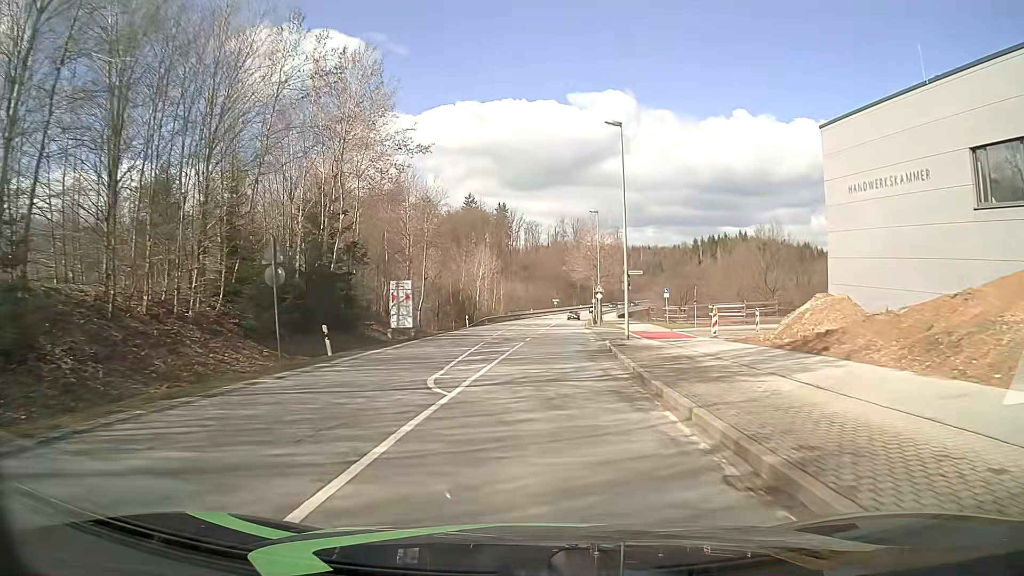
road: secondary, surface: asphalt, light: Day
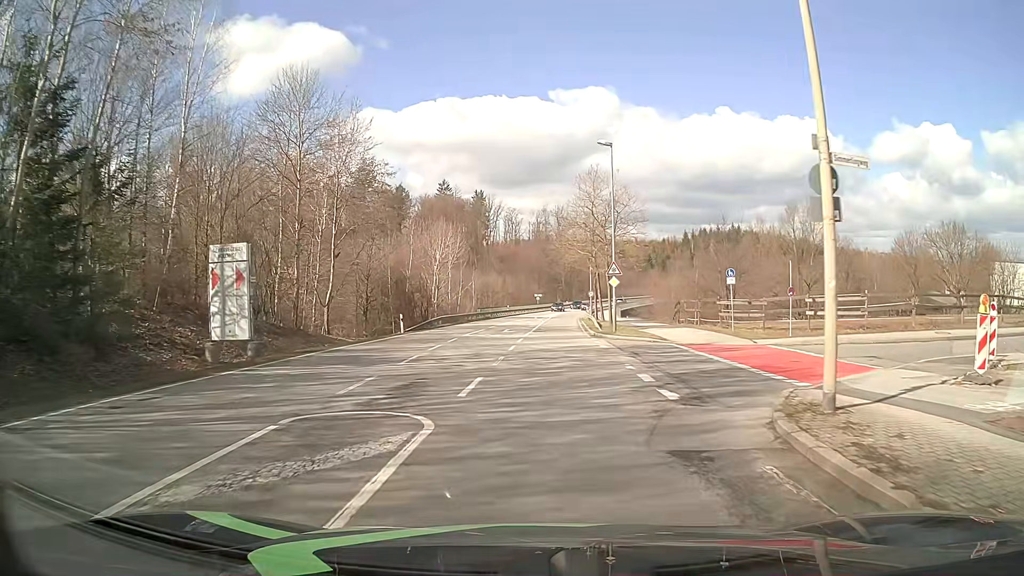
(+0.4, +22.7) m; +2°
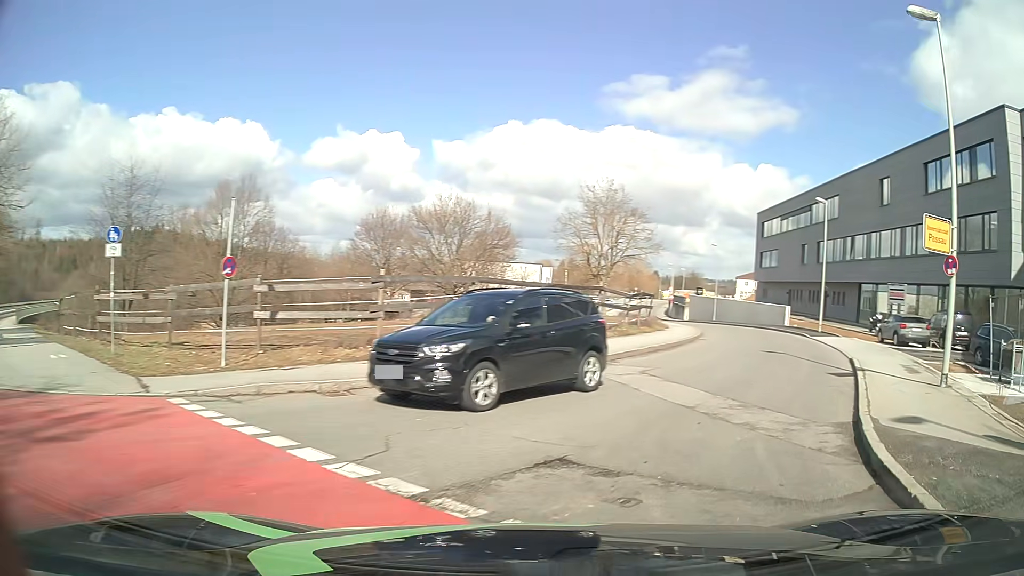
(+4.3, +15.8) m; +50°
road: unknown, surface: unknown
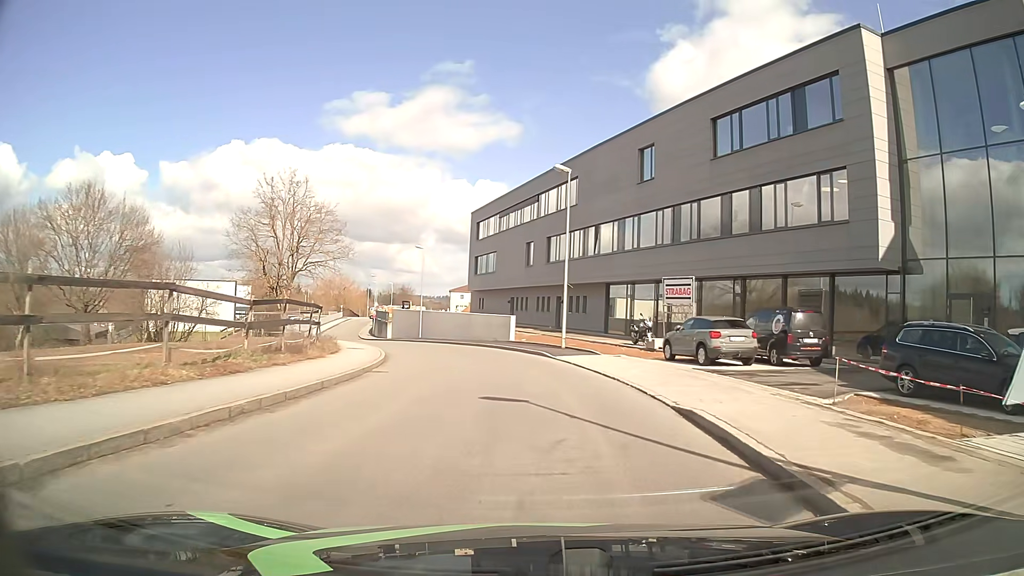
(+3.4, +11.7) m; +25°
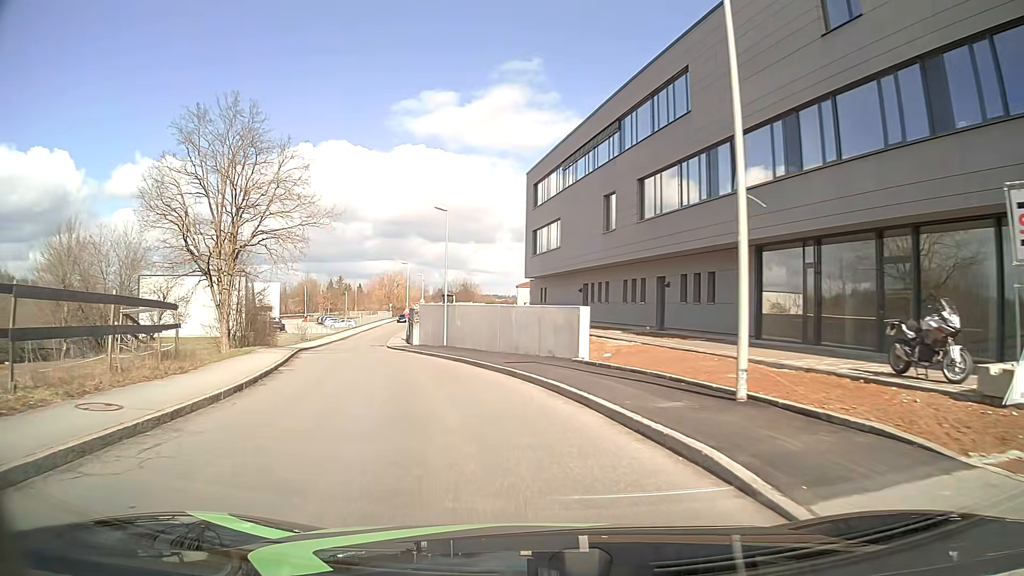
(-0.7, +20.8) m; -8°
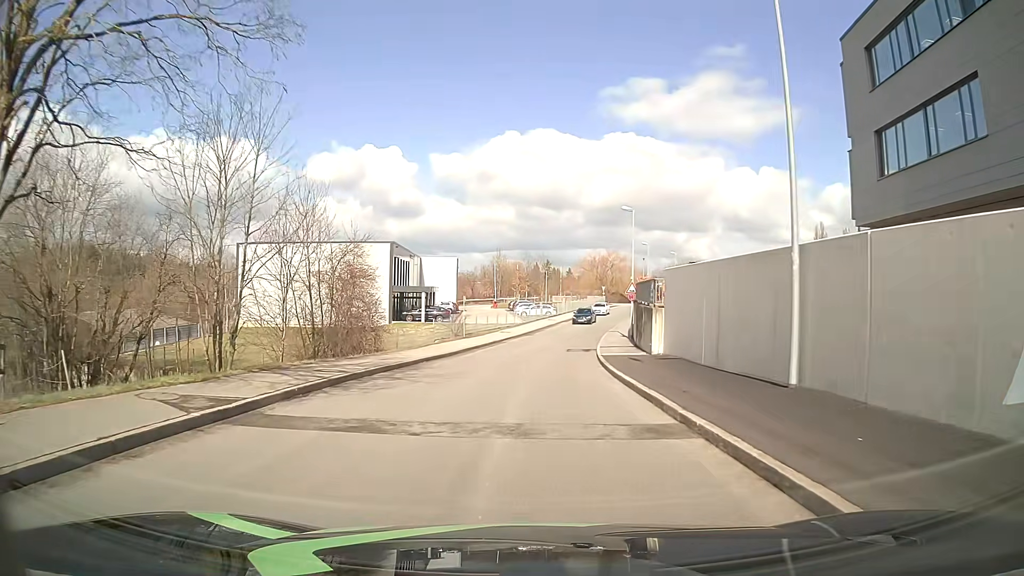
(-5.2, +27.1) m; -18°
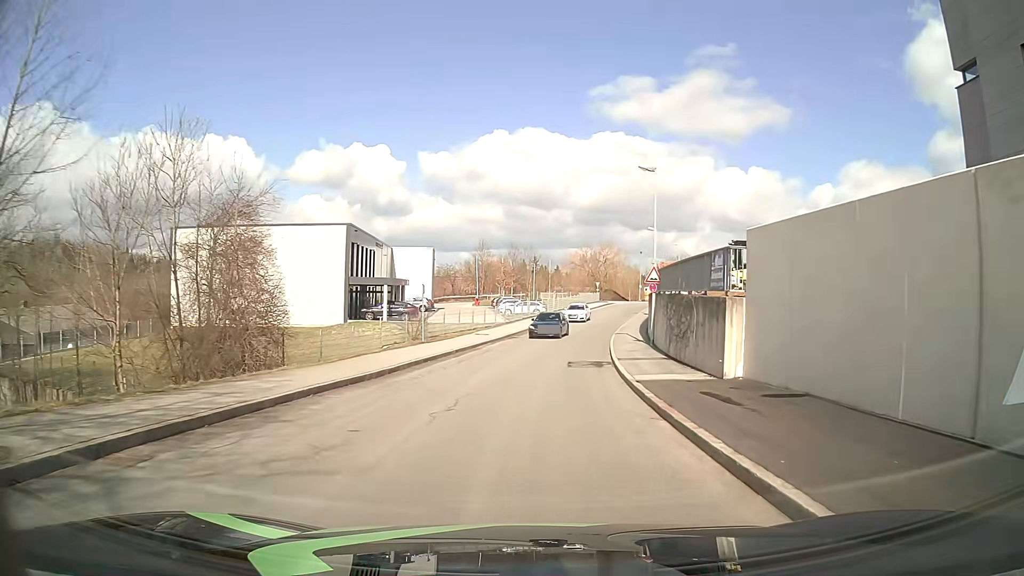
(0.0, +11.2) m; +1°
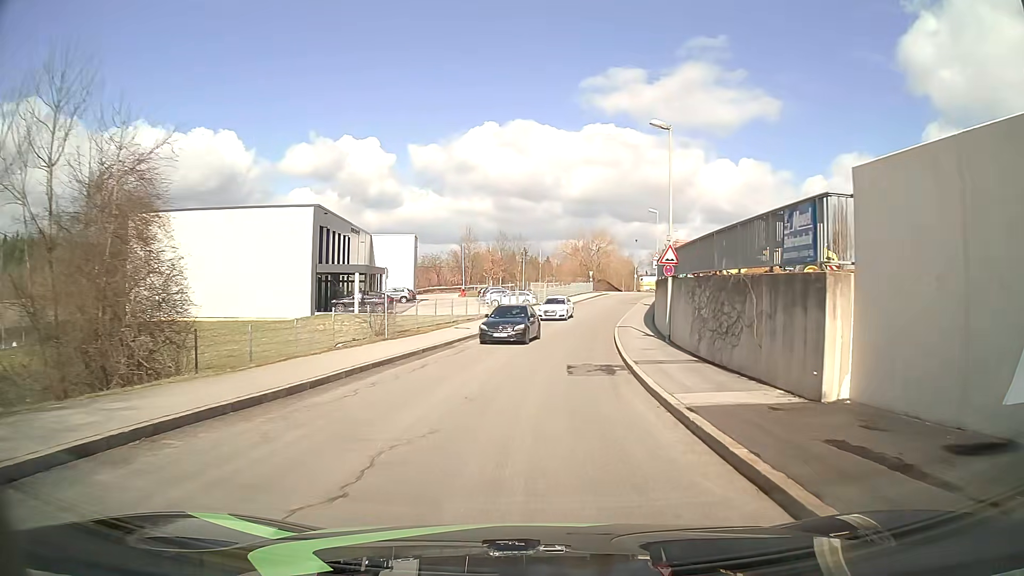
(+0.1, +5.7) m; +1°
(0, +10) (+1, +20) (+1, +30) (+3, +40) (+5, +50) (+6, +60) (+8, +69) (+11, +79) (+15, +88) (+21, +96) m
